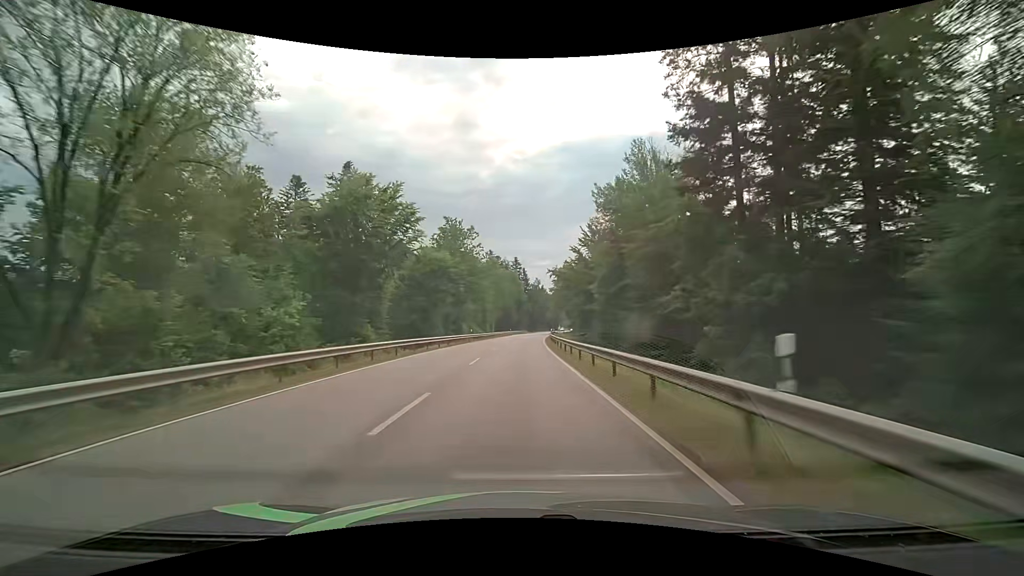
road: secondary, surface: asphalt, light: Day
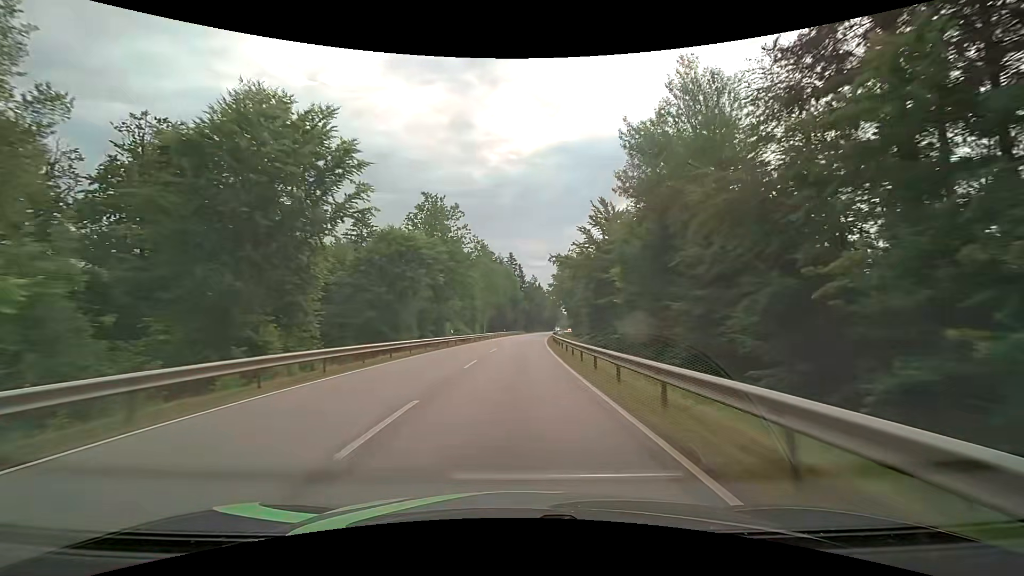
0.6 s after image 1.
(0.0, +13.0) m; +1°
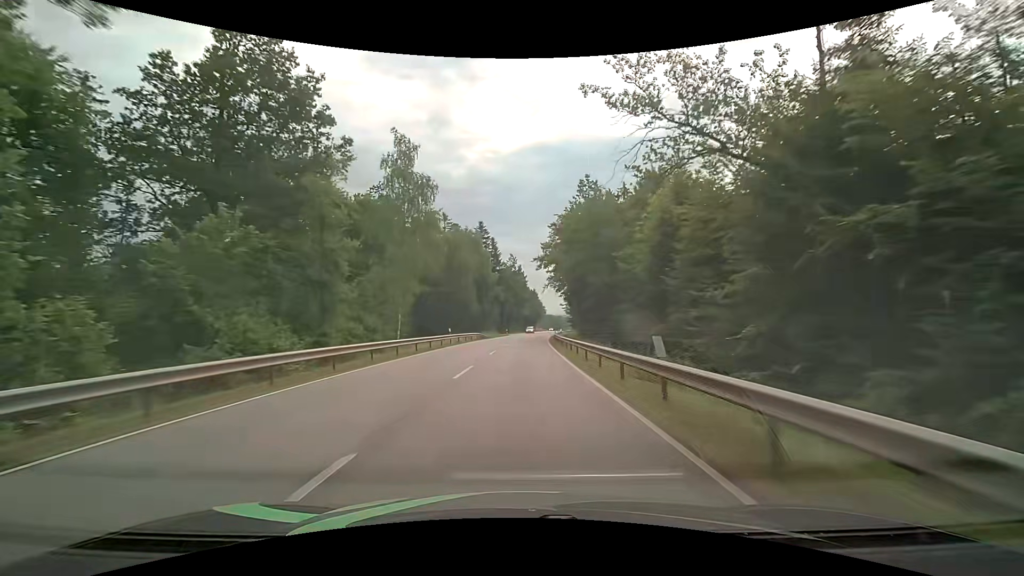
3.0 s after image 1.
(+0.6, +51.8) m; +2°
(0, +10) (0, +20) (+1, +30) (+1, +40) (+2, +50) (+3, +60) (+3, +70) (+4, +80) (+5, +90) (+6, +100) m
